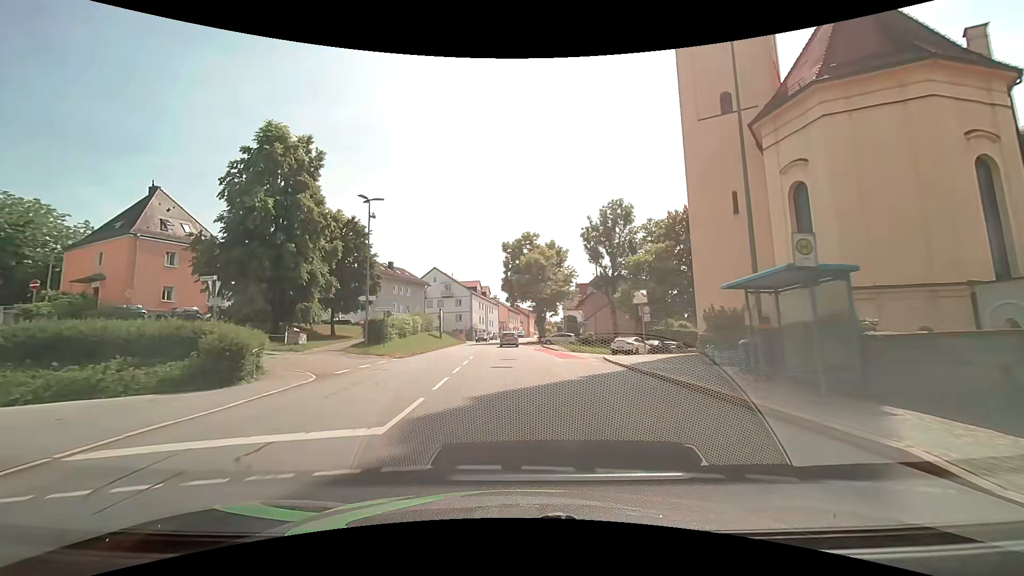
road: tertiary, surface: asphalt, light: Day
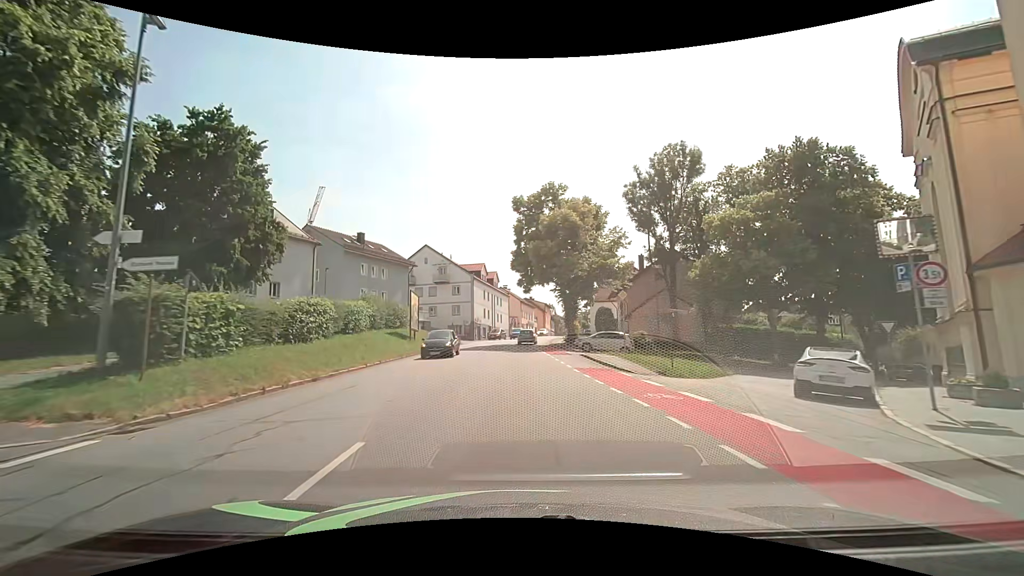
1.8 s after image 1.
(-0.5, +22.2) m; -1°
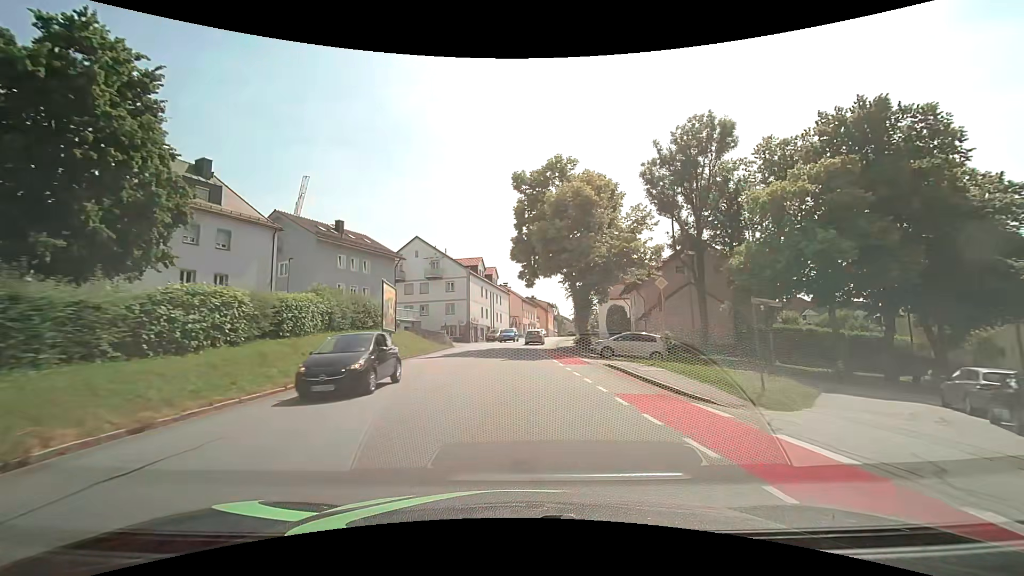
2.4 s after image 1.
(0.0, +7.5) m; 0°
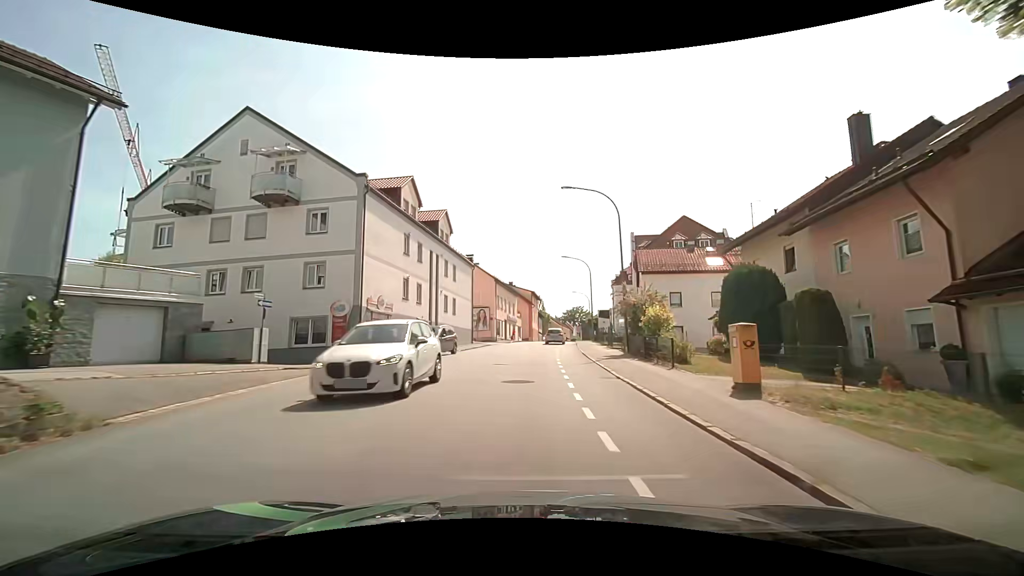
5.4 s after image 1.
(+0.4, +38.1) m; +3°
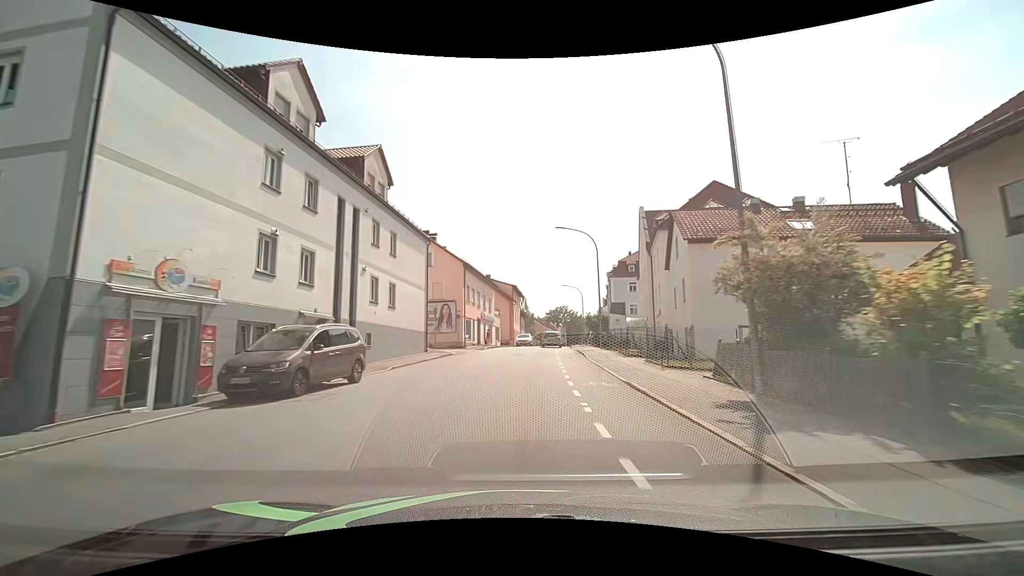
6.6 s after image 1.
(+0.2, +15.3) m; +2°
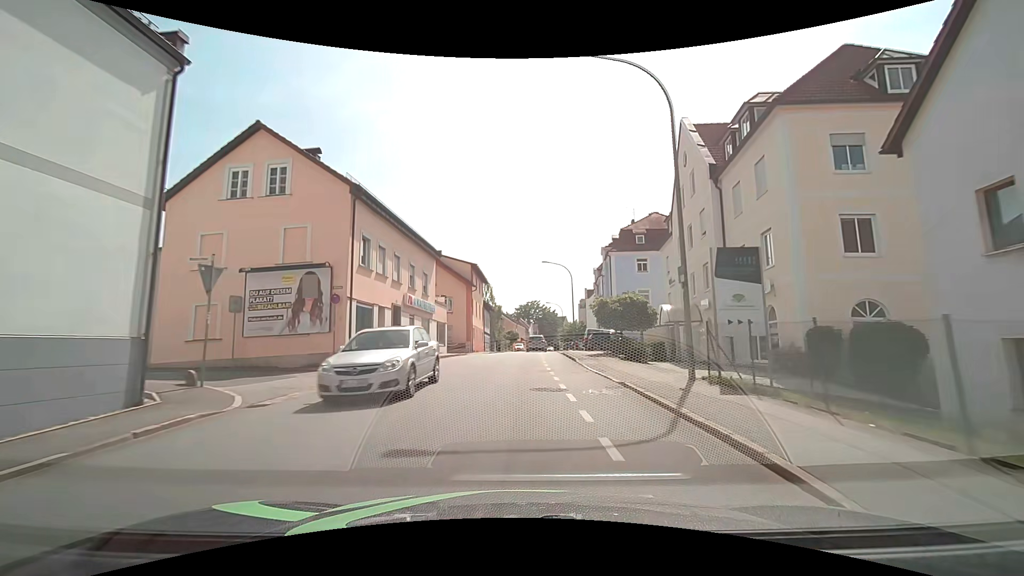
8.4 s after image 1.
(+0.7, +22.8) m; +4°
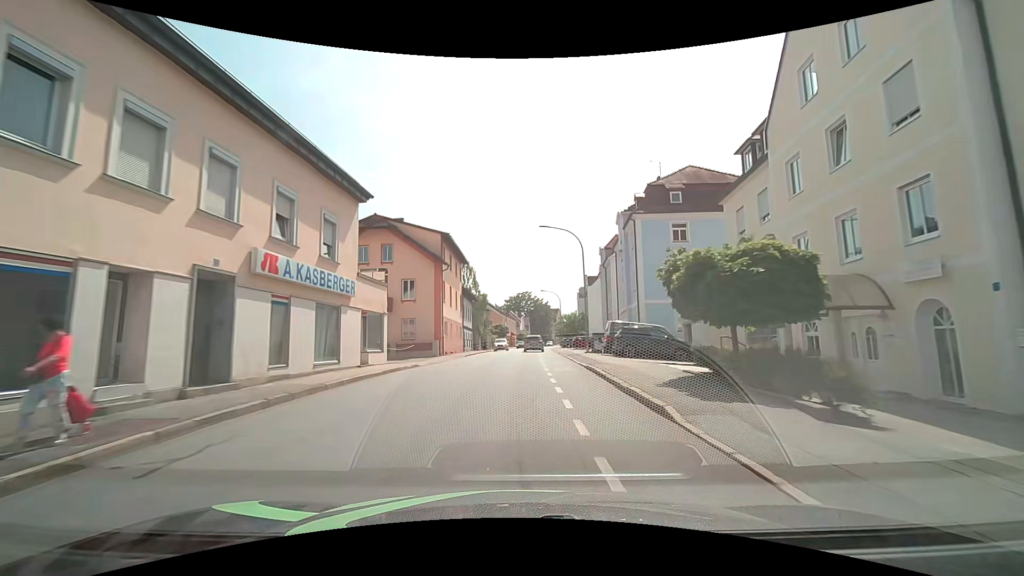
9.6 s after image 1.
(0.0, +14.9) m; +1°
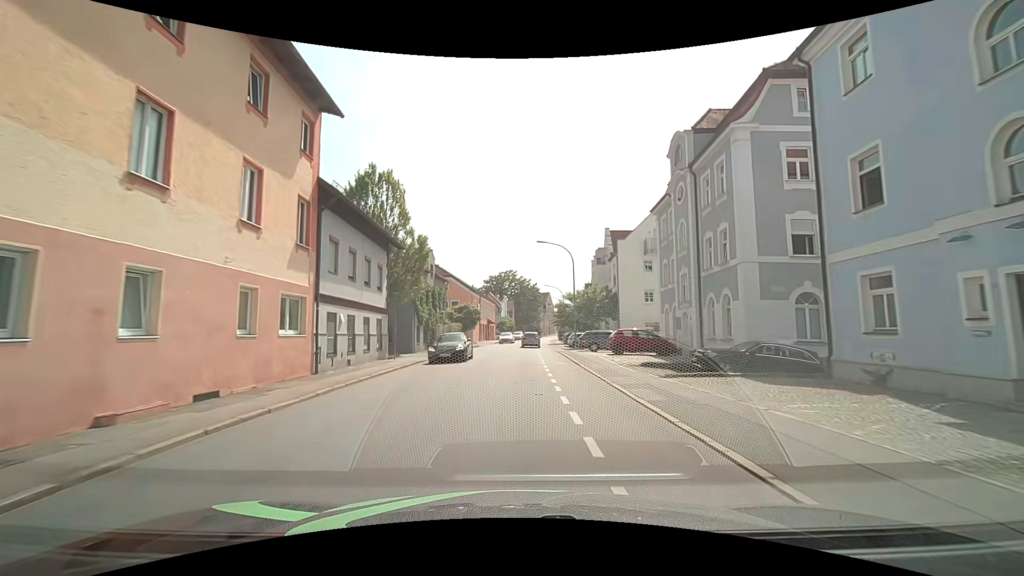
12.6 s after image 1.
(+0.5, +35.0) m; +2°
(0, +10) (0, +20) (0, +30) (0, +40) (0, +50) (+1, +60) (+1, +70) (+2, +80) (+3, +90) (+3, +100) m
